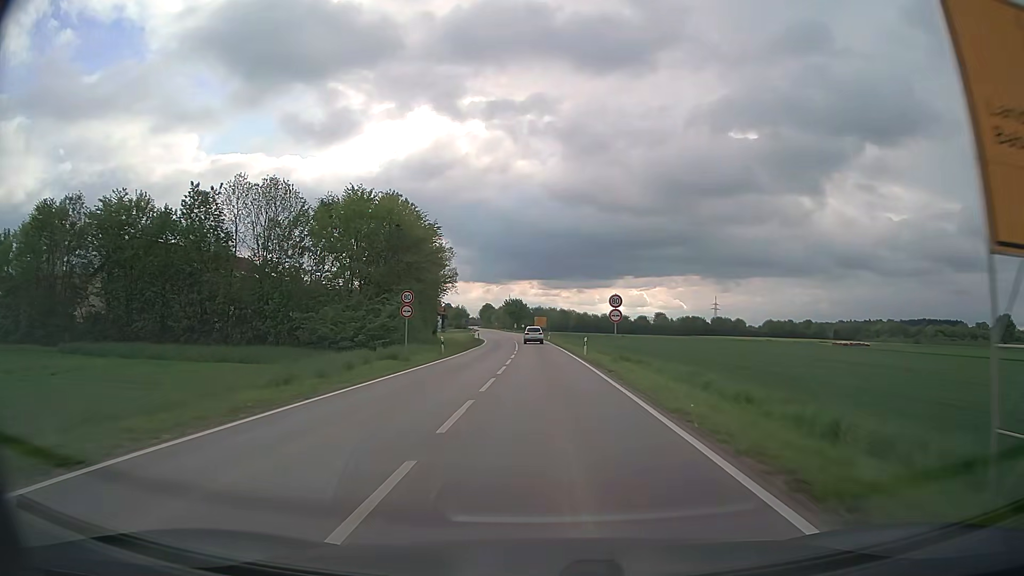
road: secondary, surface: asphalt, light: Day
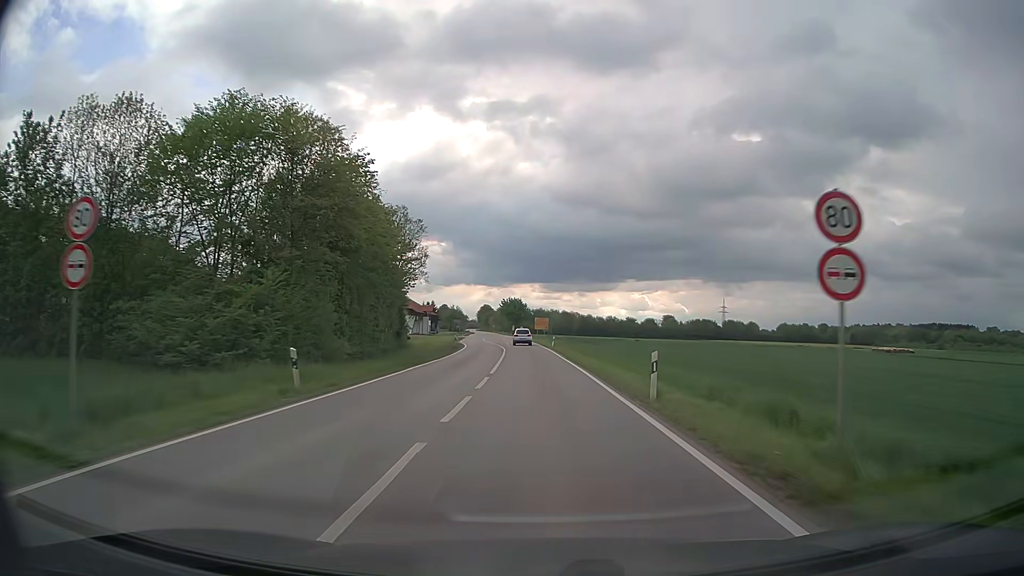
(-0.1, +22.7) m; 0°
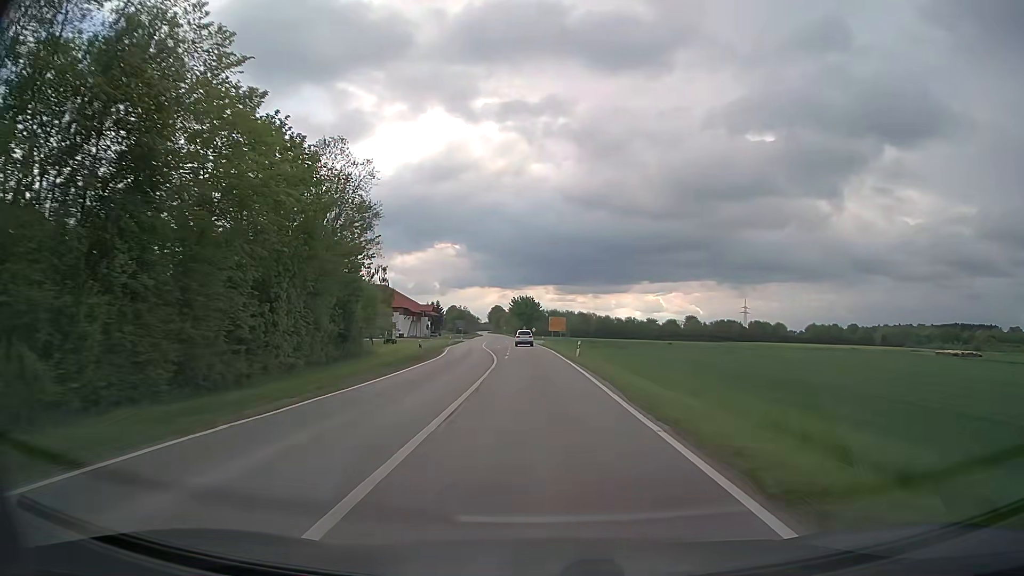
(-0.2, +22.8) m; -1°
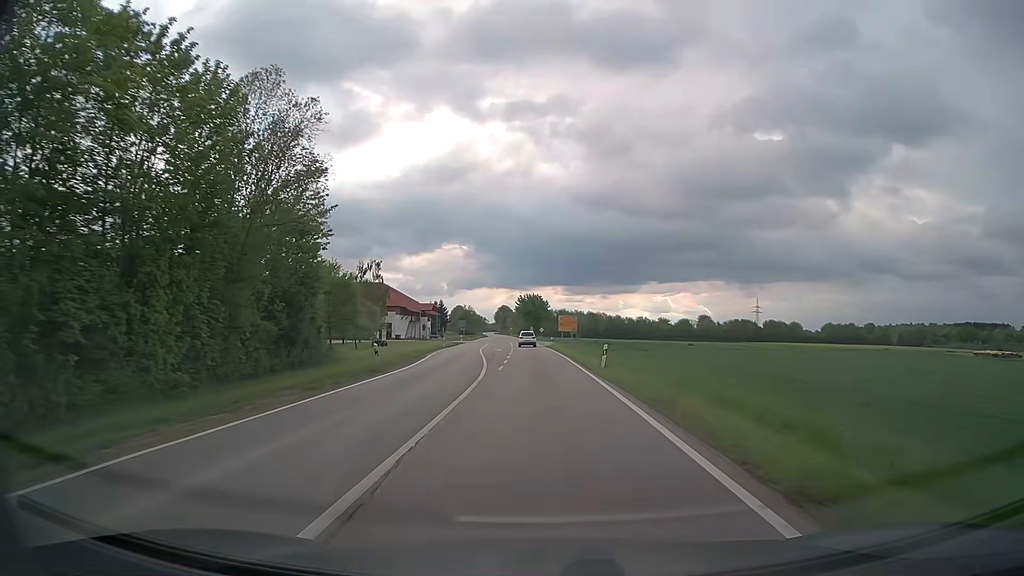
(-0.1, +11.4) m; 0°
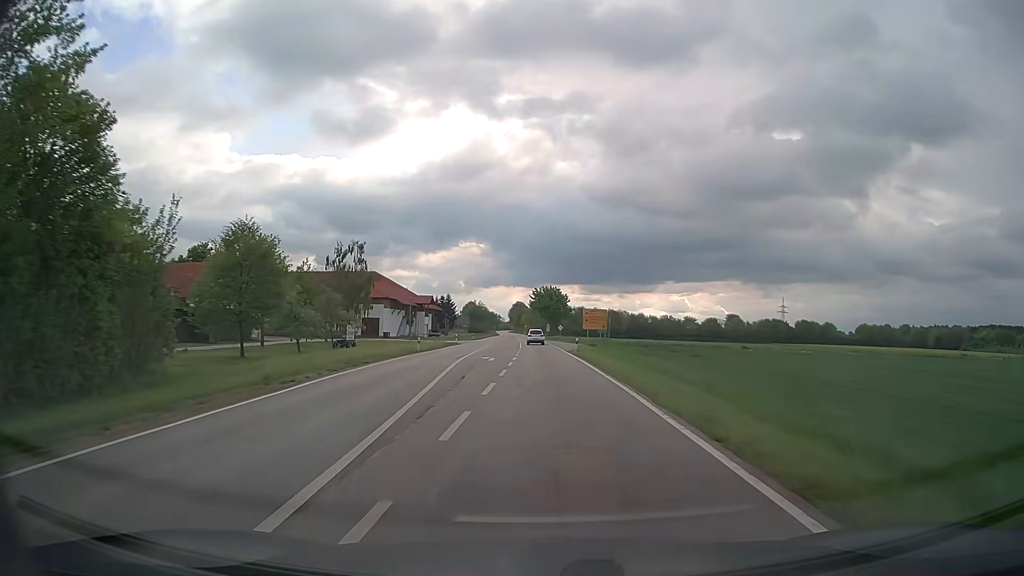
(-0.4, +22.8) m; -2°
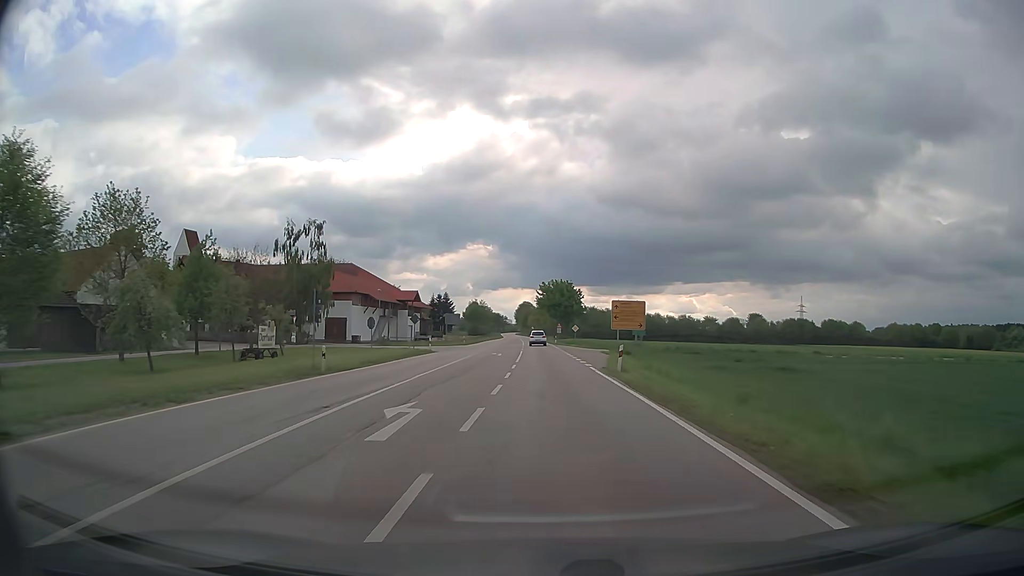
(-0.1, +22.9) m; -1°
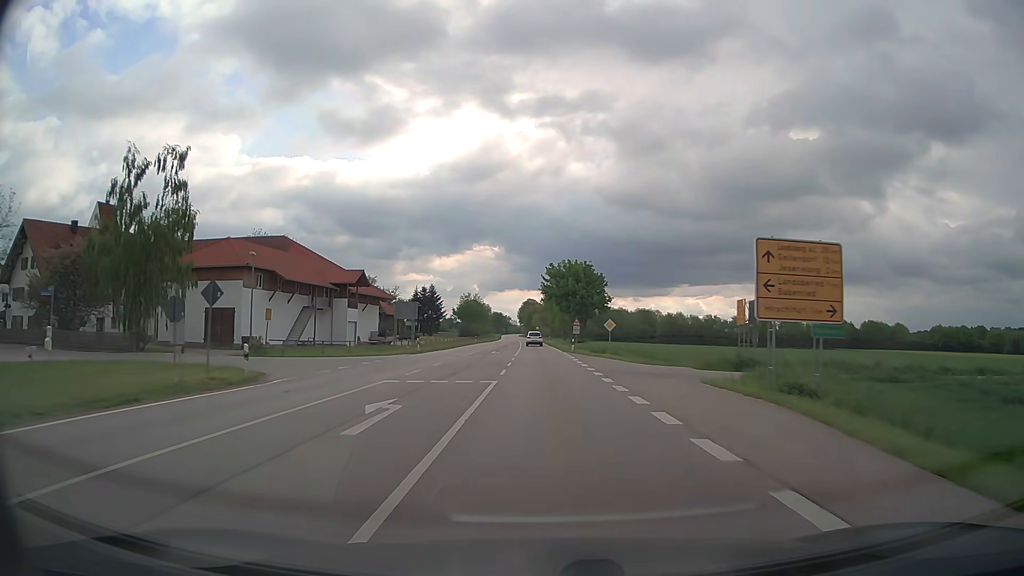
(0.0, +34.7) m; 0°
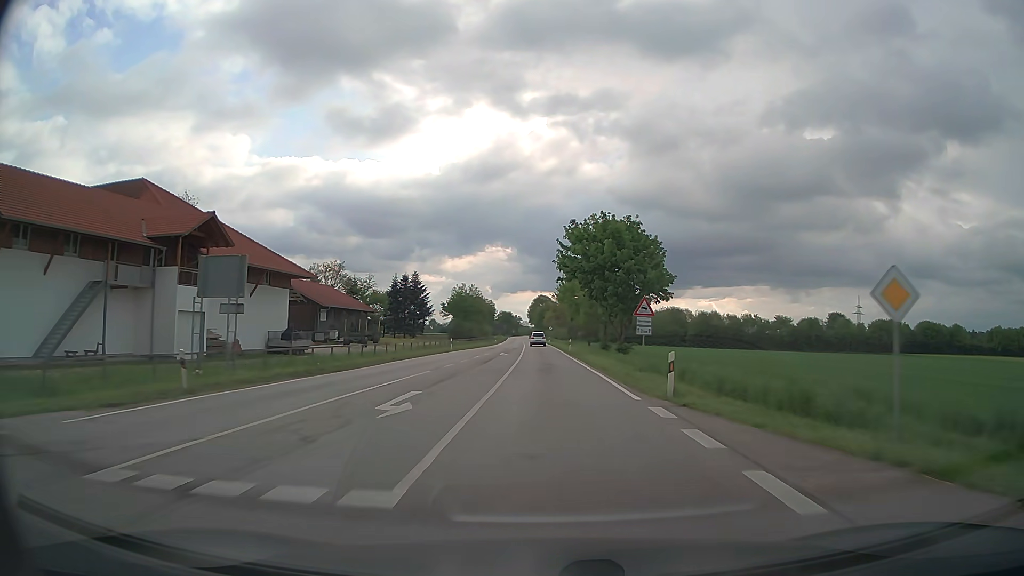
(-0.3, +35.3) m; -1°
(0, +10) (0, +20) (0, +30) (0, +40) (0, +50) (-1, +60) (-1, +70) (-1, +80) (-1, +90) (-2, +100) m
